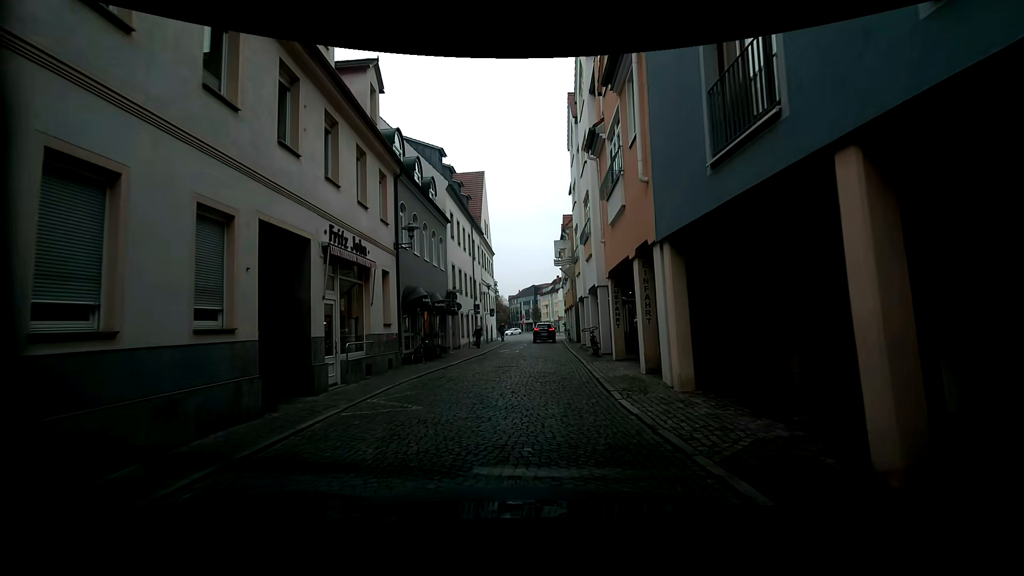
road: residential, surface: sett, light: Day
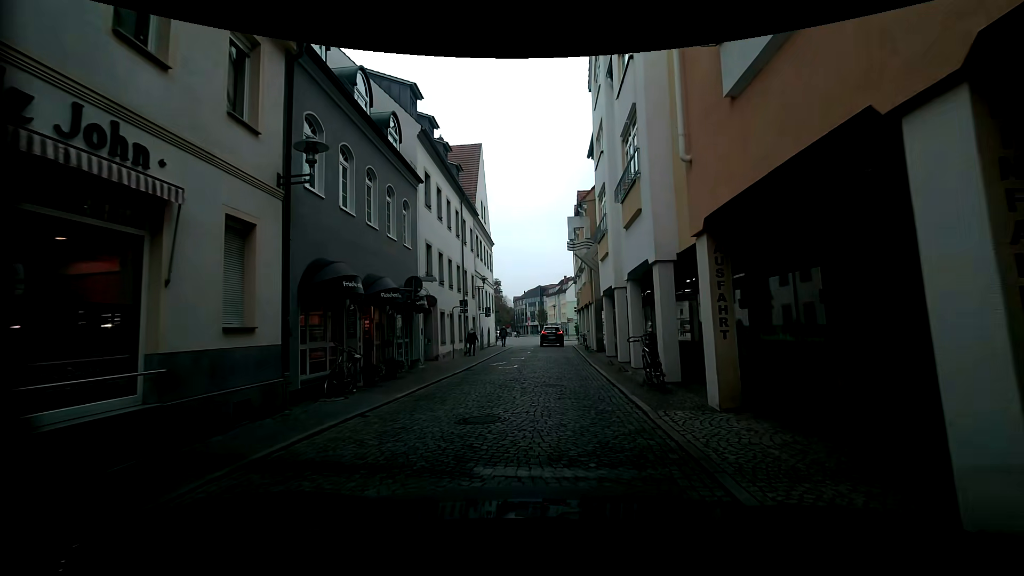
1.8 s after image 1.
(-0.4, +8.6) m; +1°
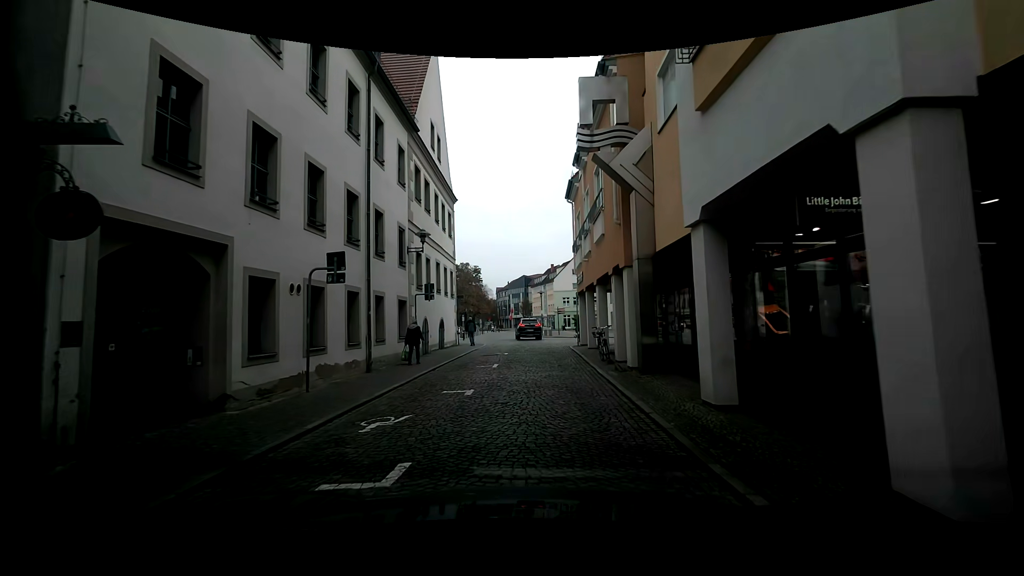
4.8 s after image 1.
(-0.3, +14.6) m; -1°
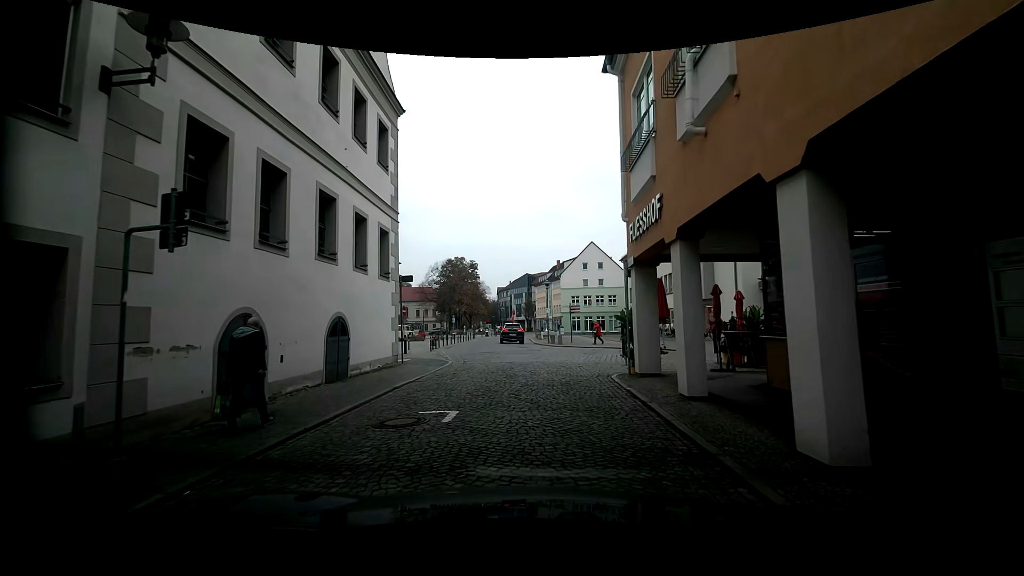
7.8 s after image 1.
(-0.3, +14.6) m; -2°
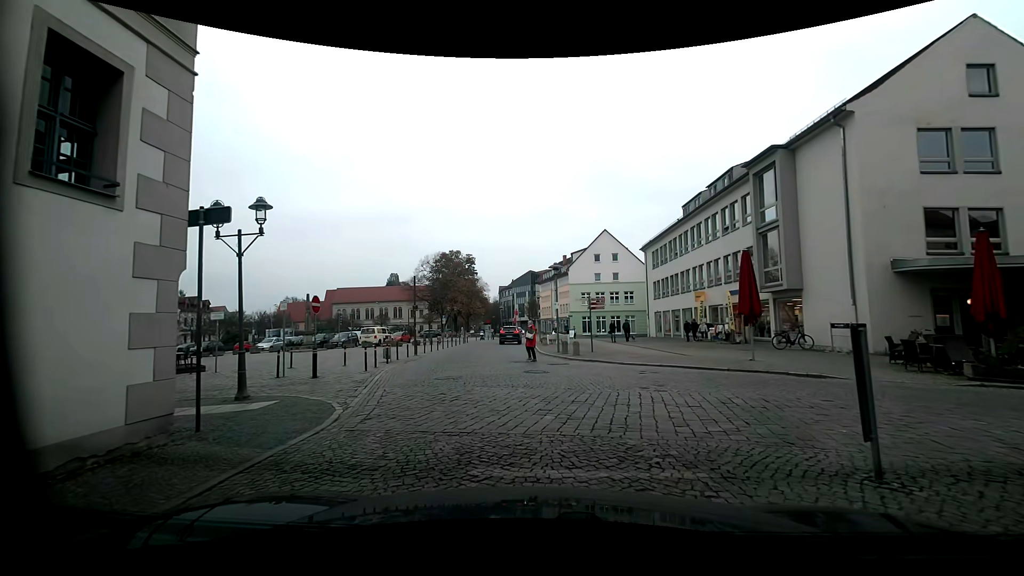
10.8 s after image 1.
(+0.4, +11.3) m; +2°
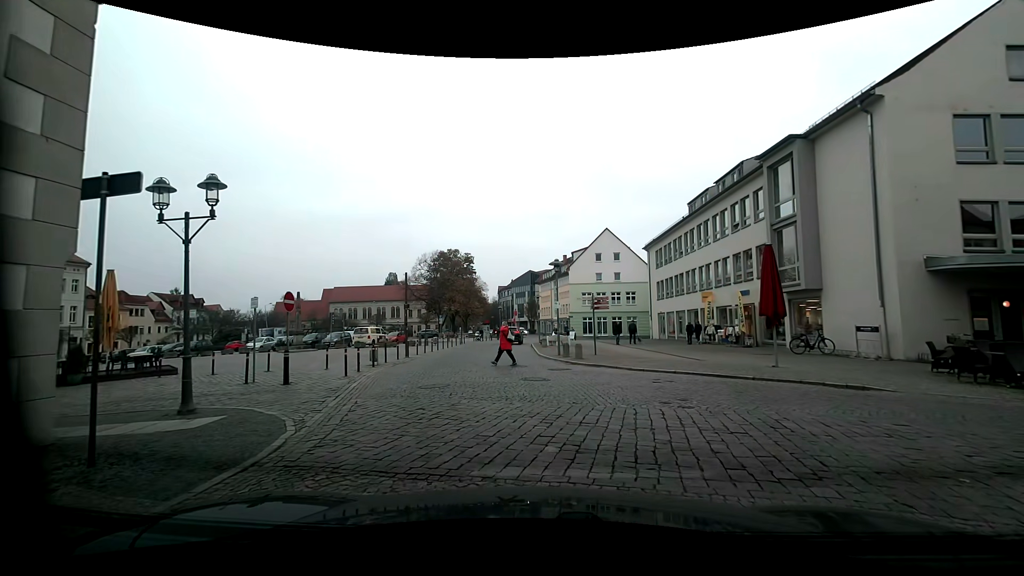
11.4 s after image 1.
(0.0, +1.7) m; 0°
